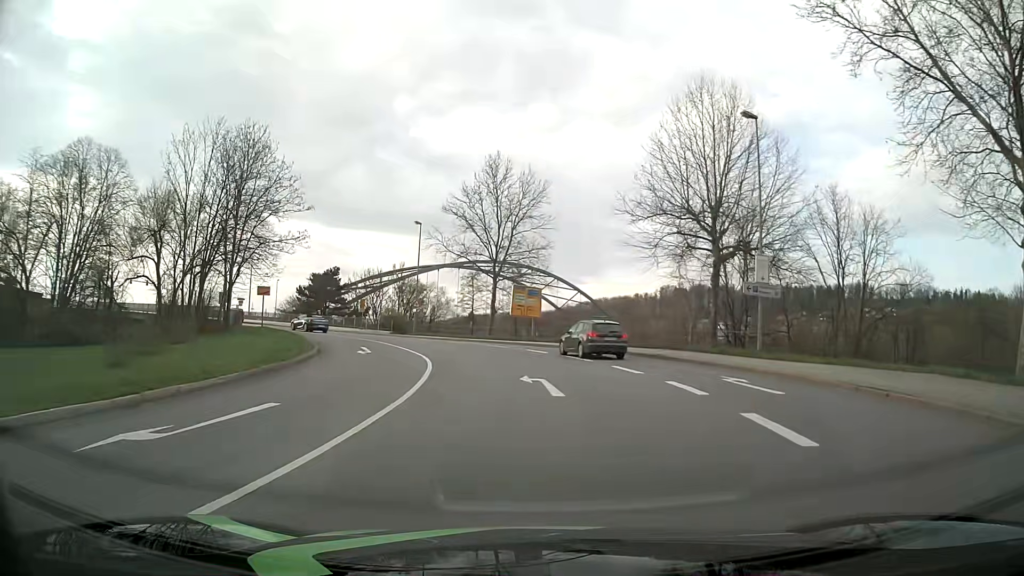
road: primary_link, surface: asphalt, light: Day
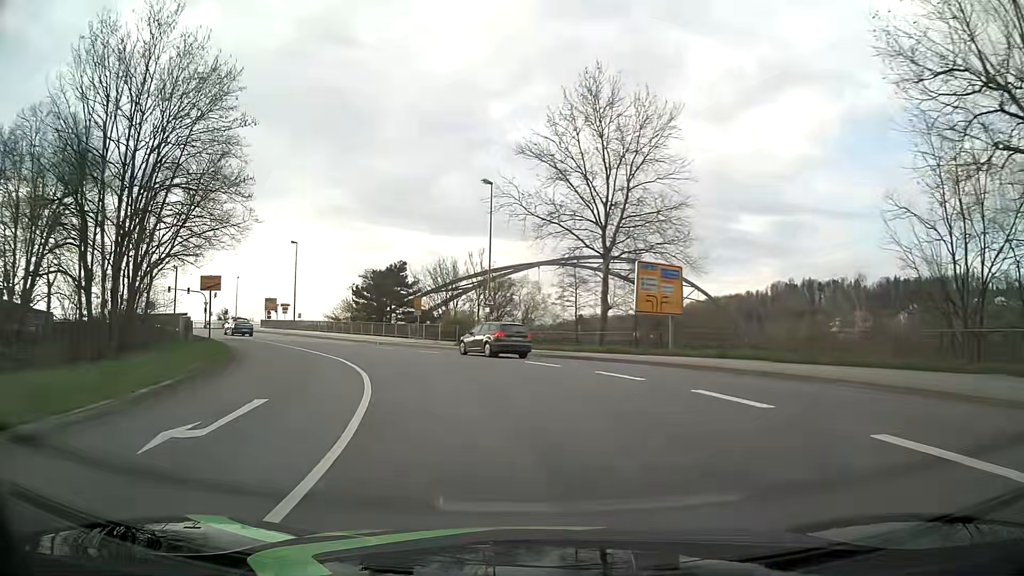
(-1.0, +20.1) m; -9°
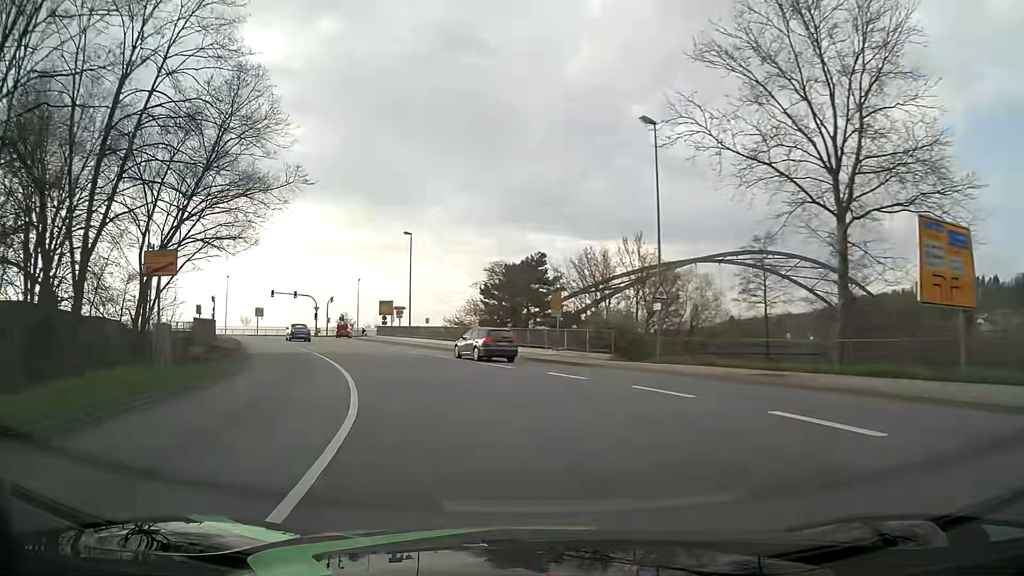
(-1.3, +13.4) m; -12°
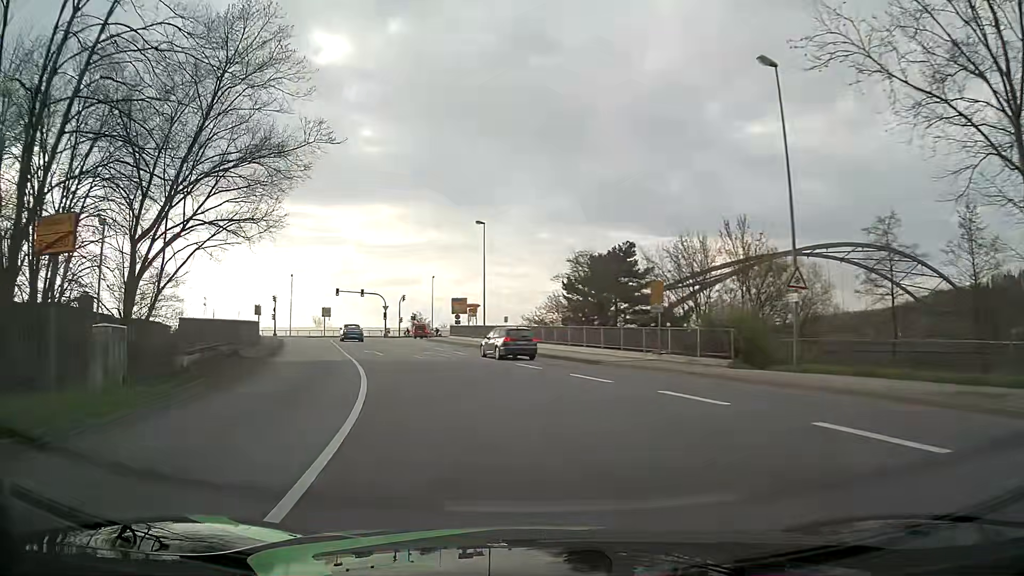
(-0.4, +6.6) m; -7°
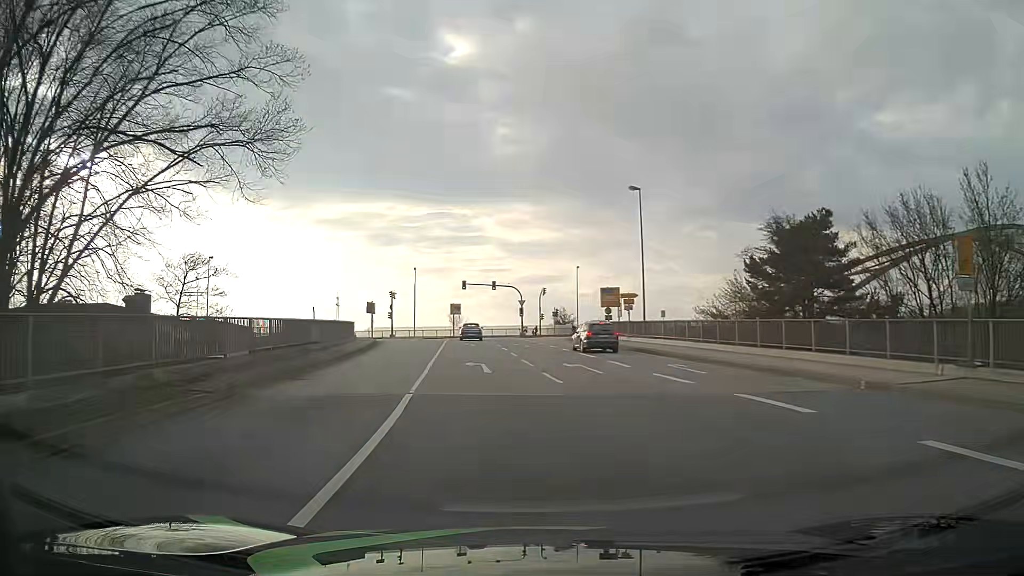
(-1.6, +13.1) m; -12°
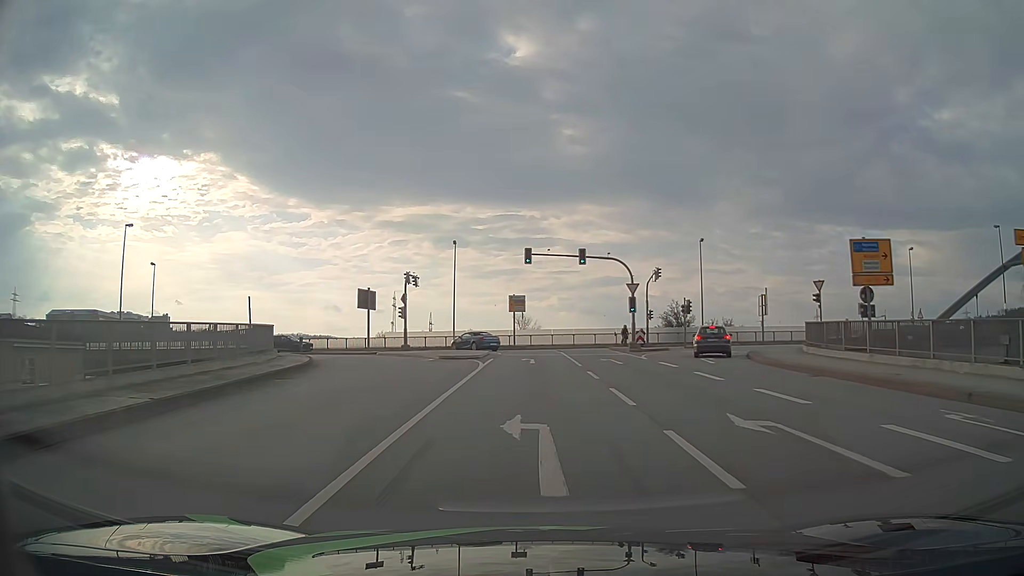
(-3.5, +33.8) m; -7°
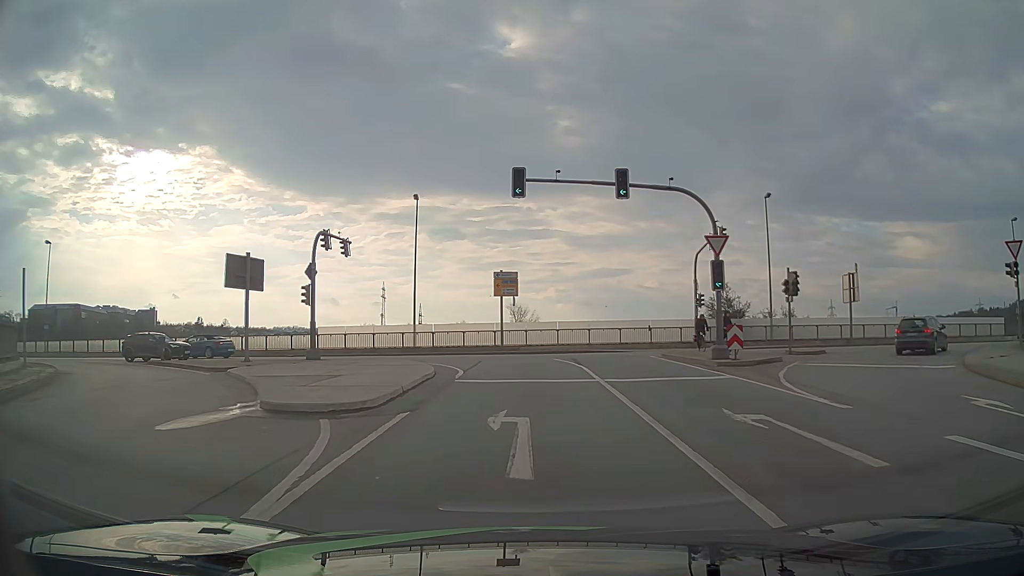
(0.0, +19.8) m; 0°
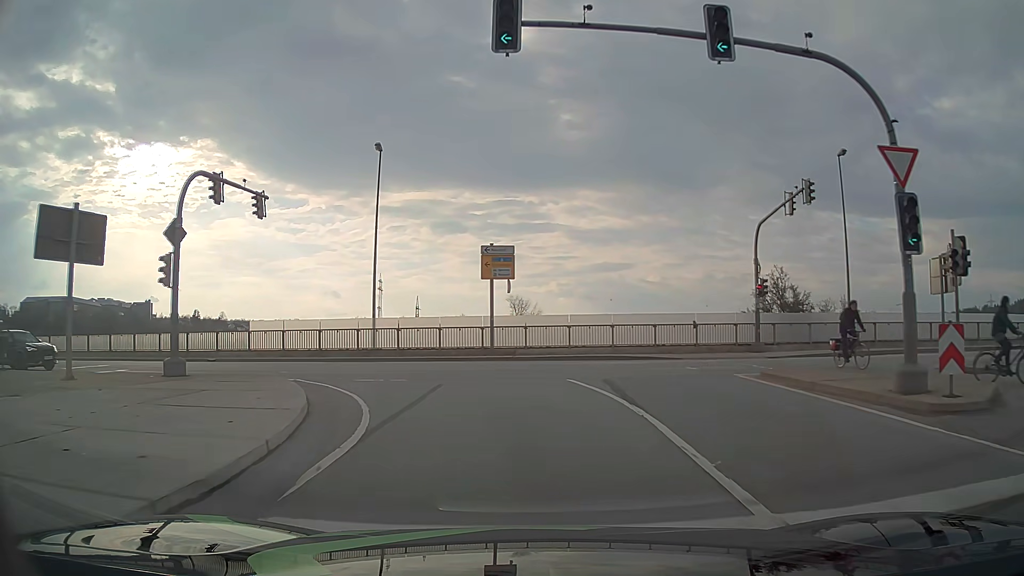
(0.0, +11.6) m; 0°
(-1, +10) (-4, +19) (-12, +25) (-22, +27) (-32, +29) (-42, +30) (-52, +31) (-62, +32) (-71, +34) (-81, +36) m
